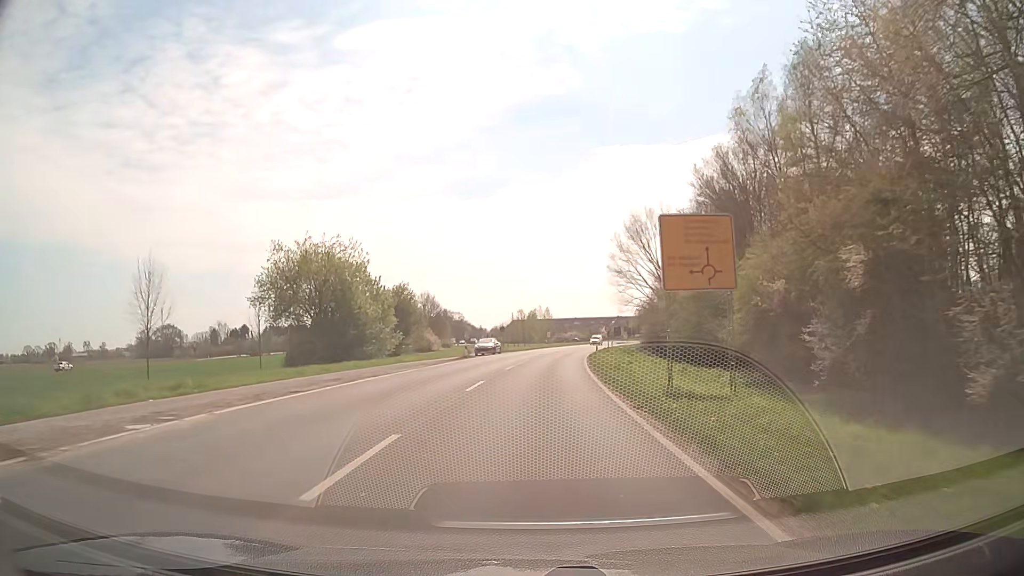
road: secondary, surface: asphalt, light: Day
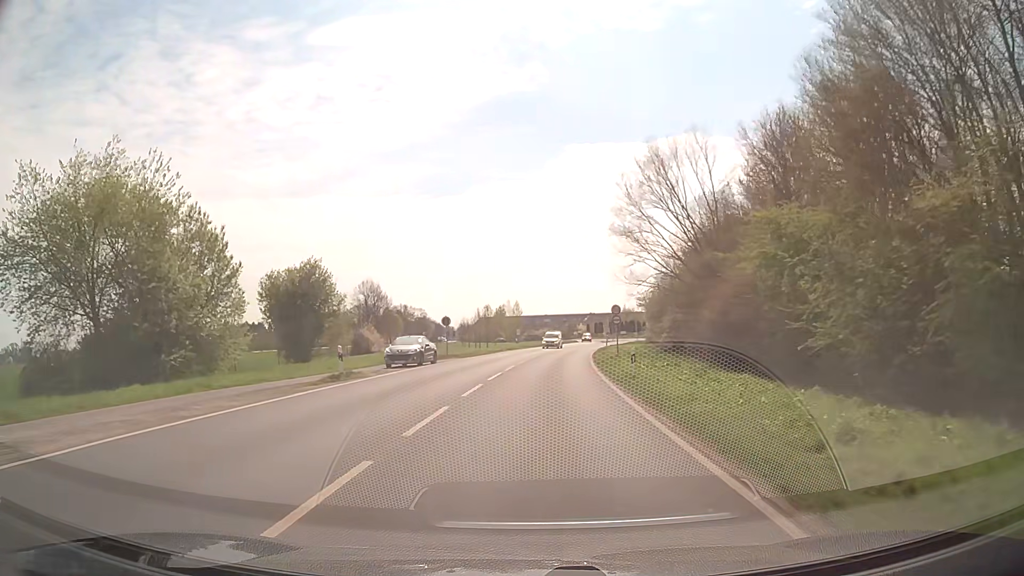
(+0.5, +25.8) m; +3°
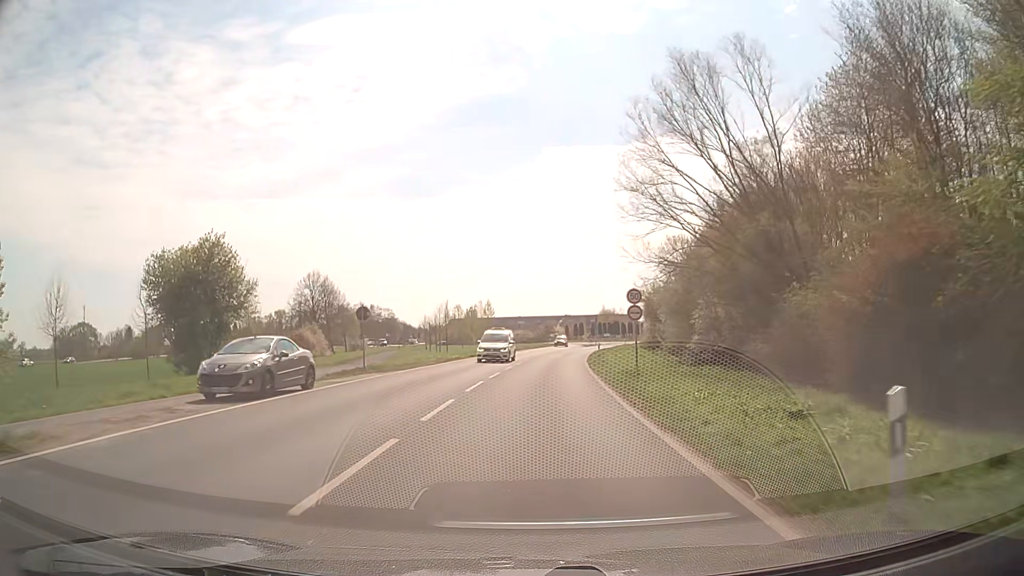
(+0.3, +15.8) m; +2°
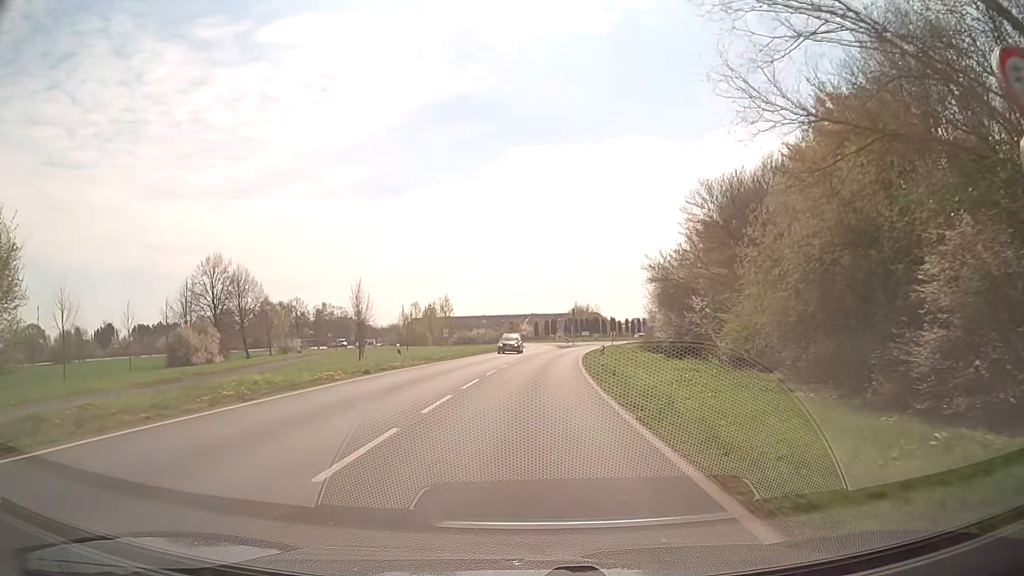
(+0.5, +22.8) m; +3°
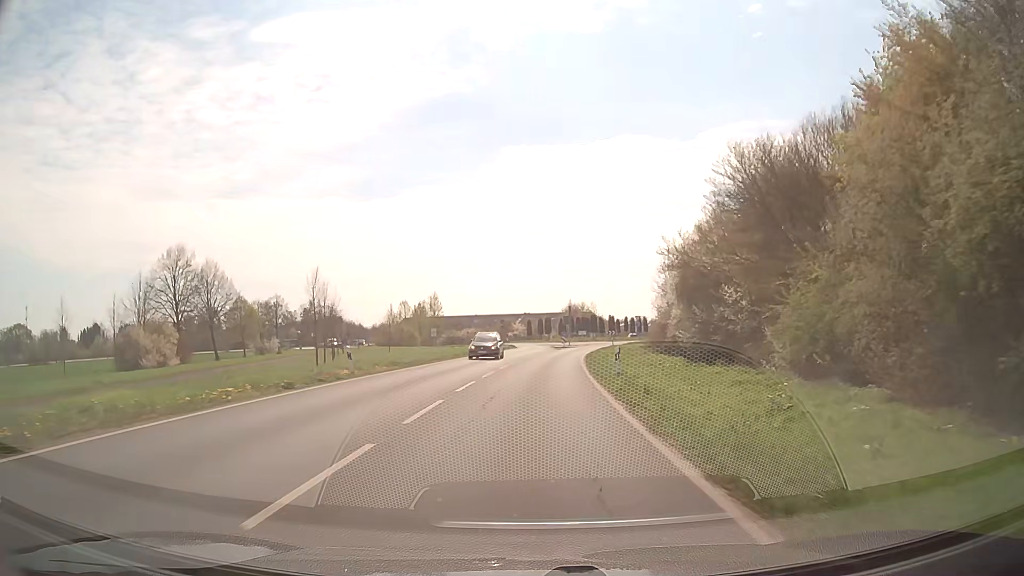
(+0.1, +7.5) m; +1°
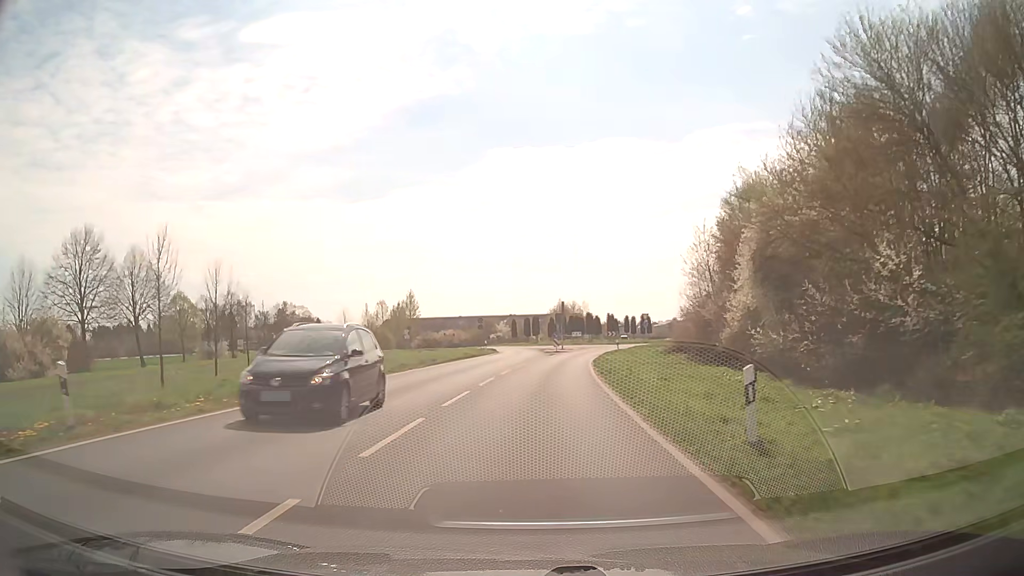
(+0.2, +15.0) m; +1°
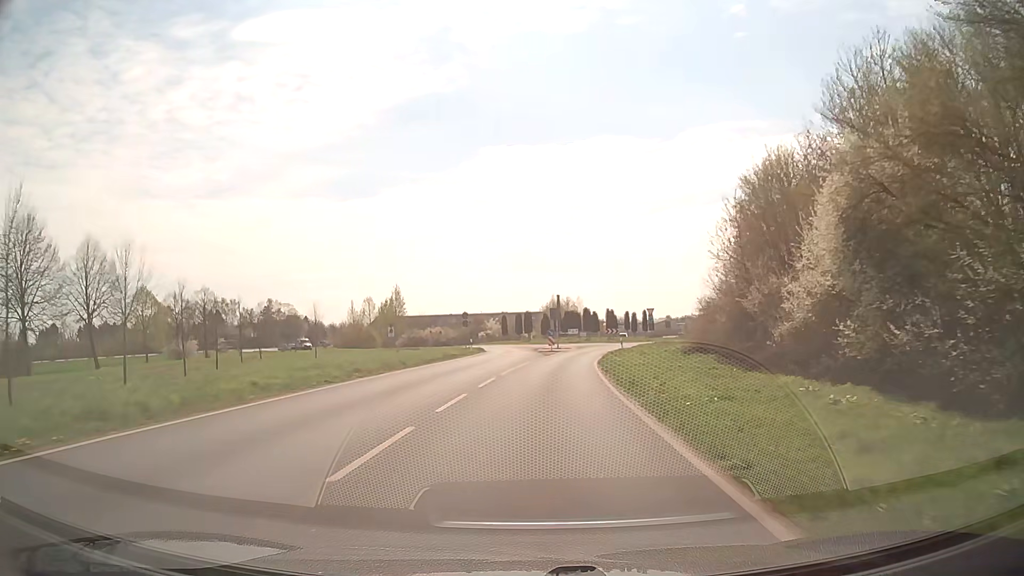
(0.0, +7.5) m; 0°
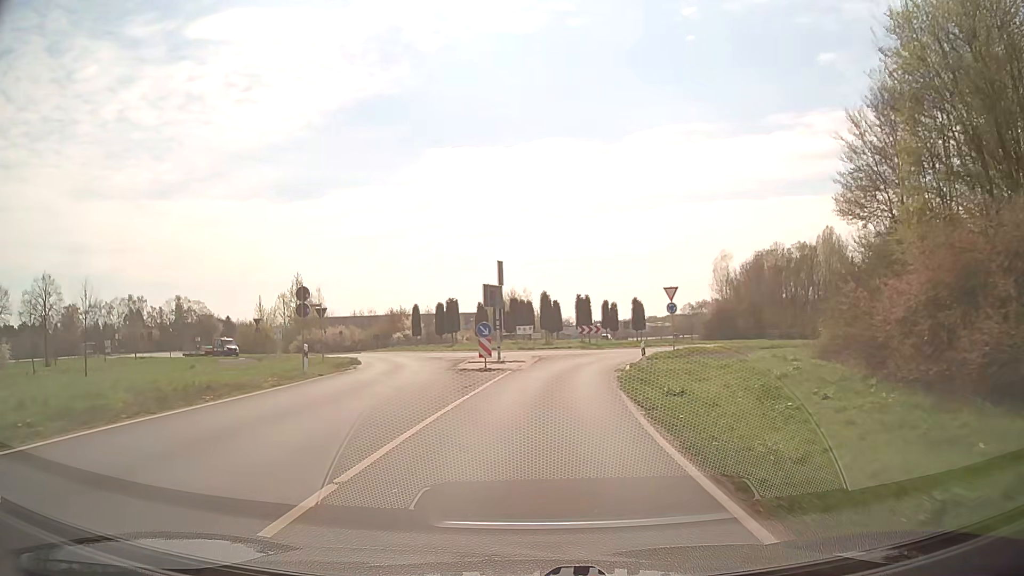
(+1.4, +29.4) m; +5°
(0, +10) (+1, +20) (+2, +30) (+6, +39) (+13, +47) (+16, +56) (+14, +66) (+7, +72) (-3, +73) (-13, +71) m
